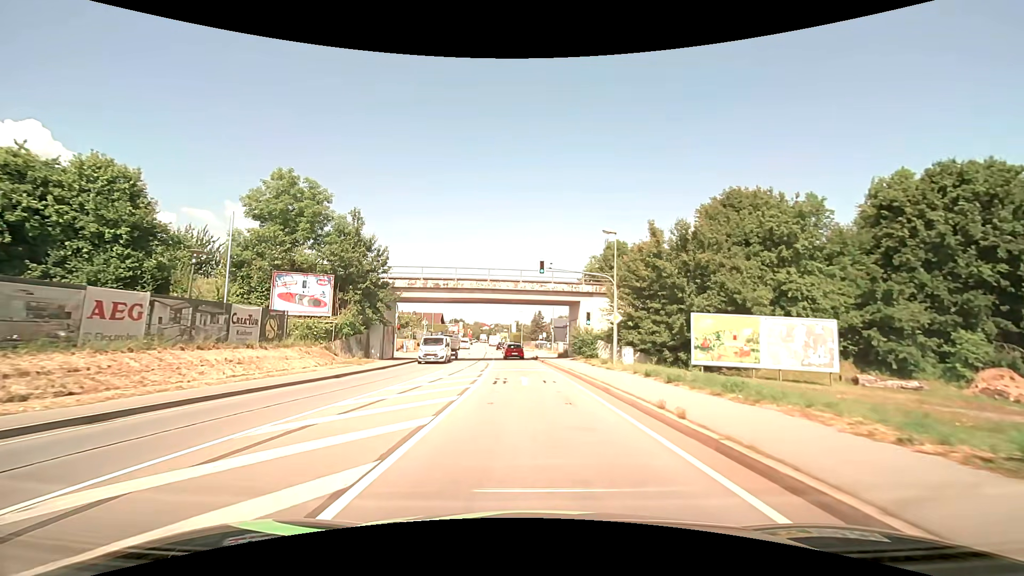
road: primary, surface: asphalt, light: Day
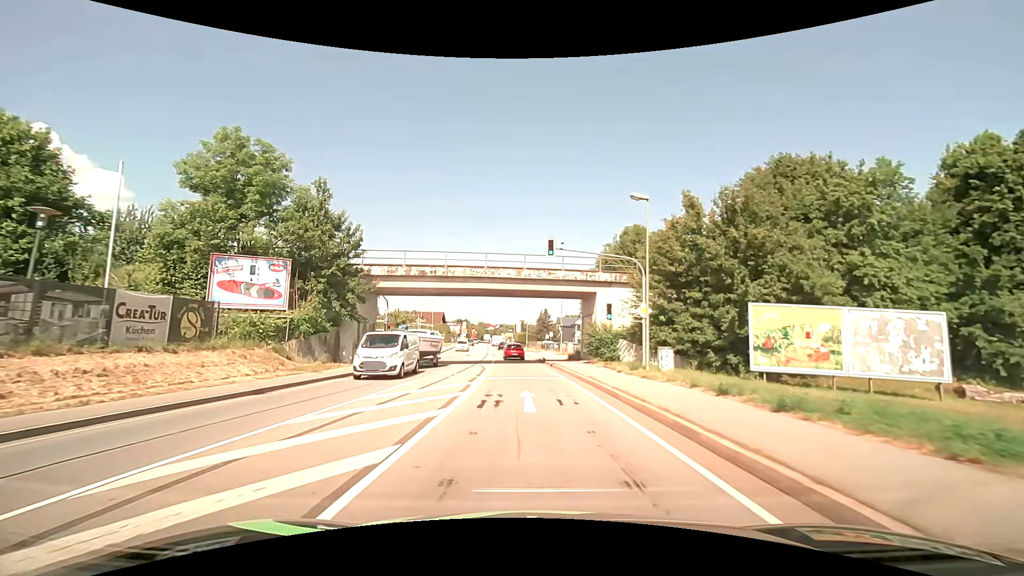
(0.0, +6.7) m; 0°
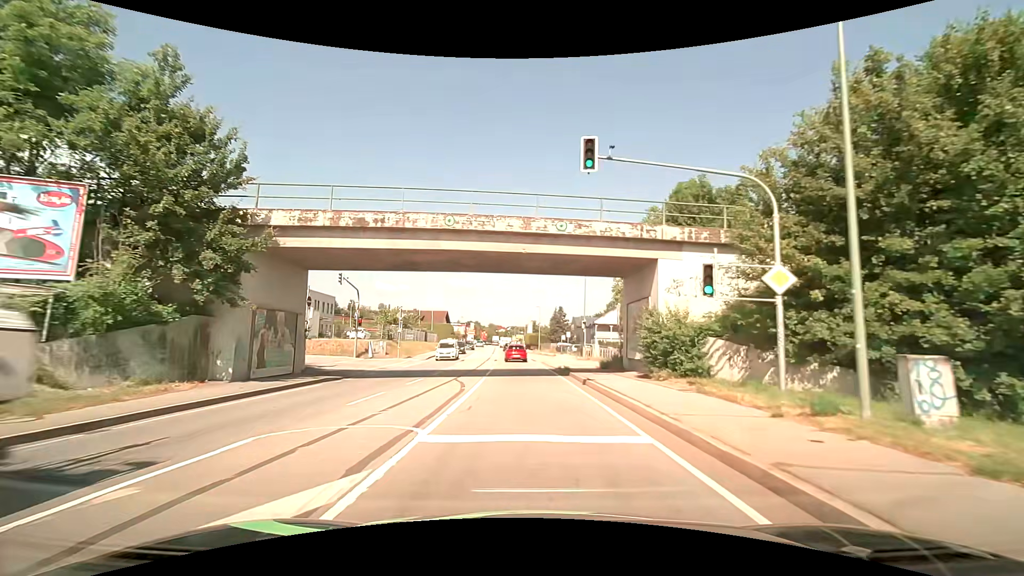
(-0.2, +13.2) m; -1°
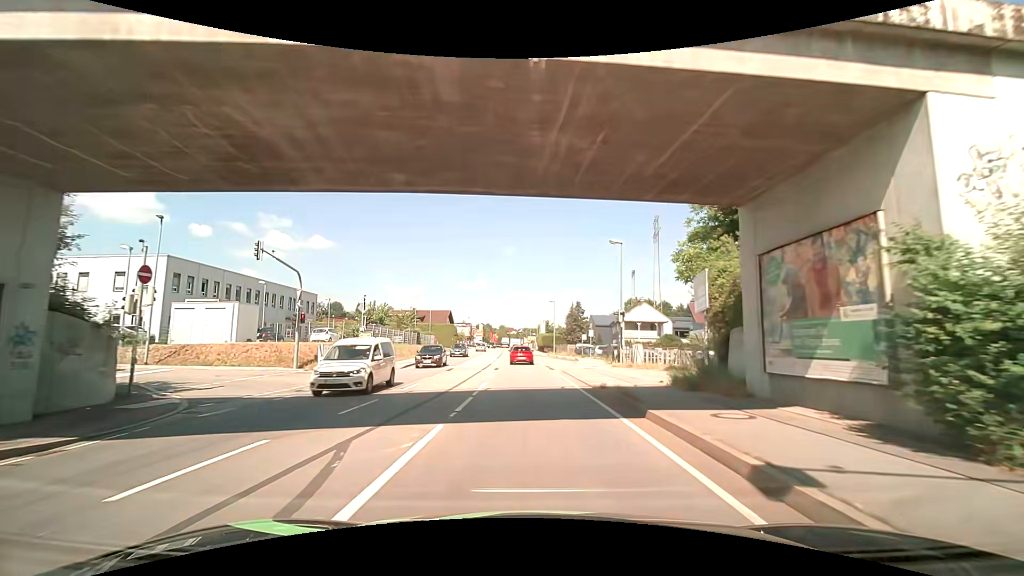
(-0.2, +13.0) m; -2°
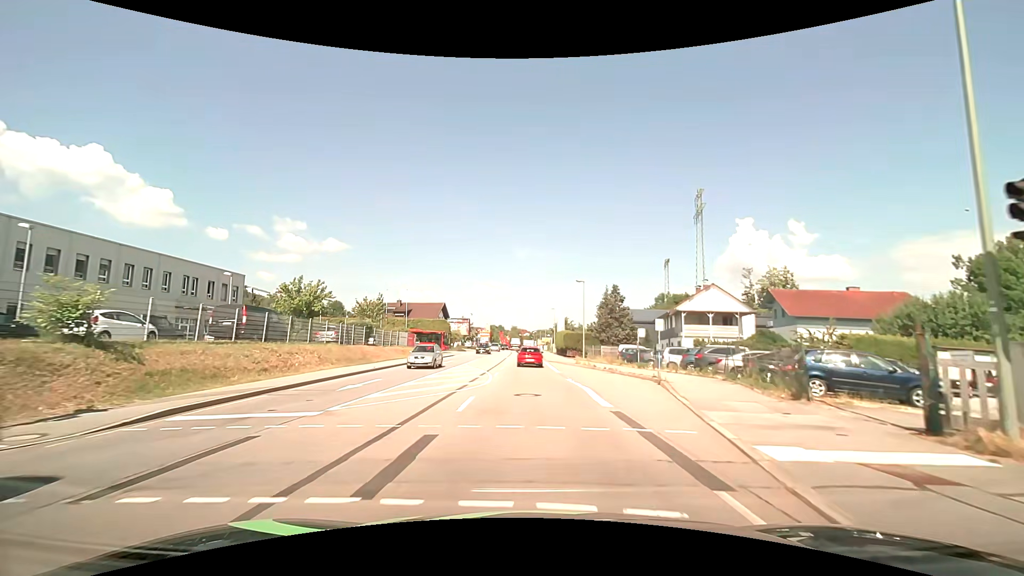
(-0.4, +24.3) m; -1°
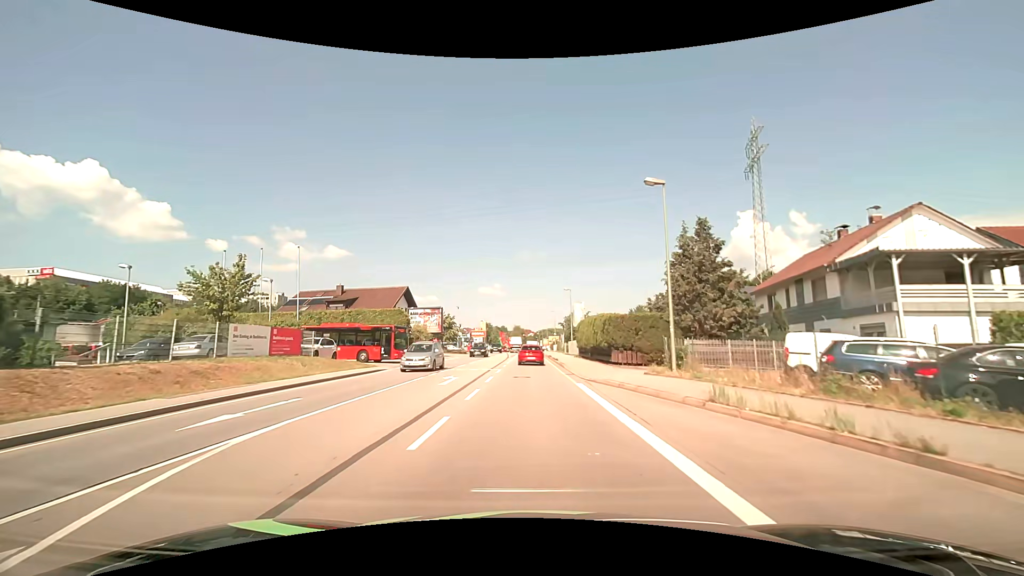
(-0.3, +29.0) m; -1°
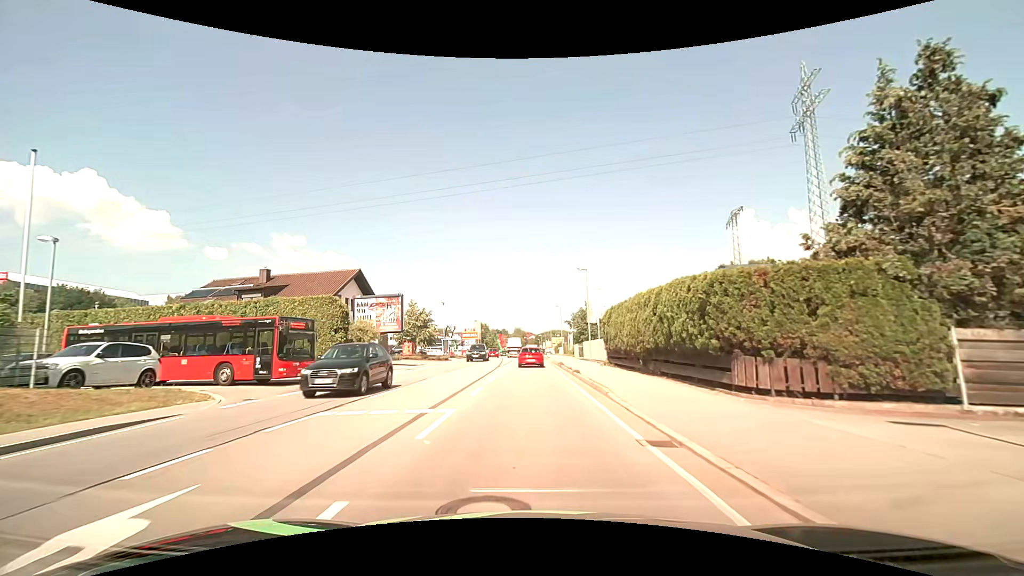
(0.0, +17.2) m; 0°
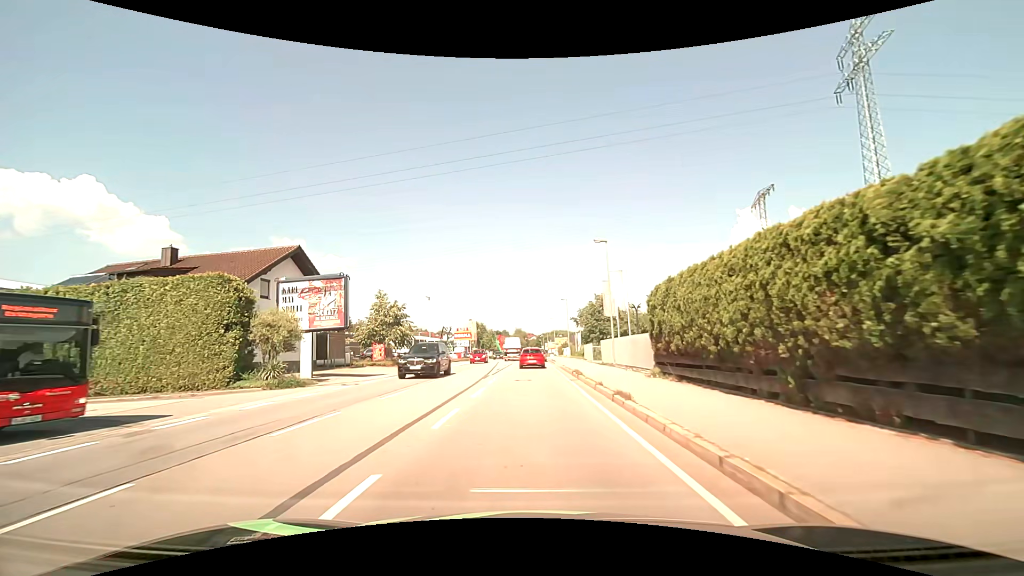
(0.0, +11.6) m; 0°
